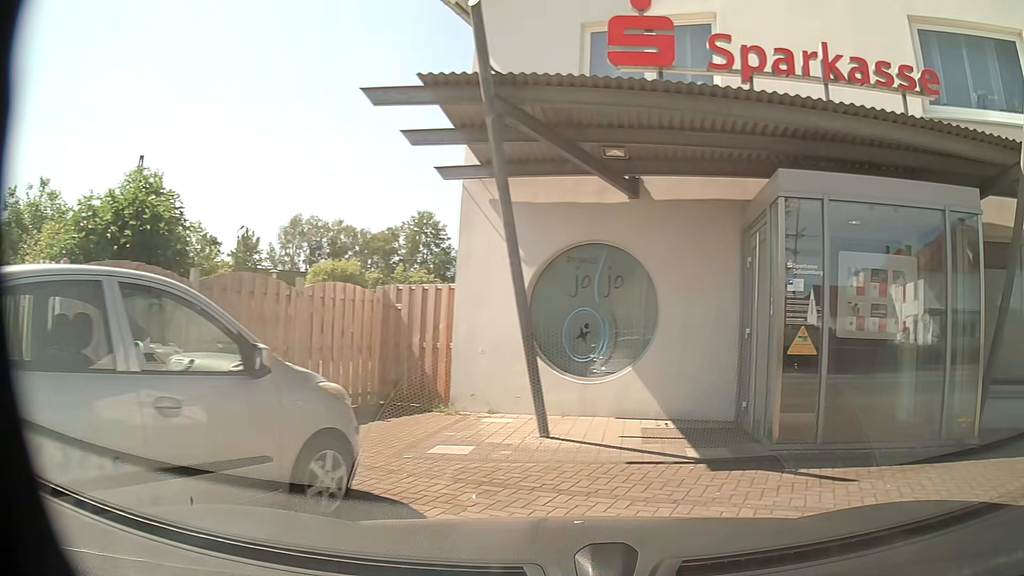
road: secondary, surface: asphalt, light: Day
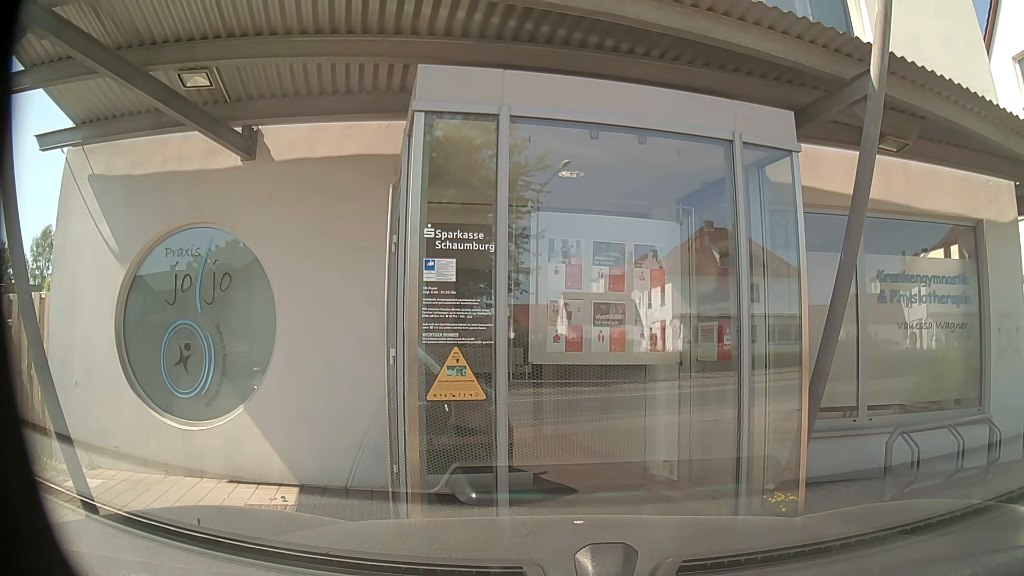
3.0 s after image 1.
(+0.6, +2.9) m; +17°
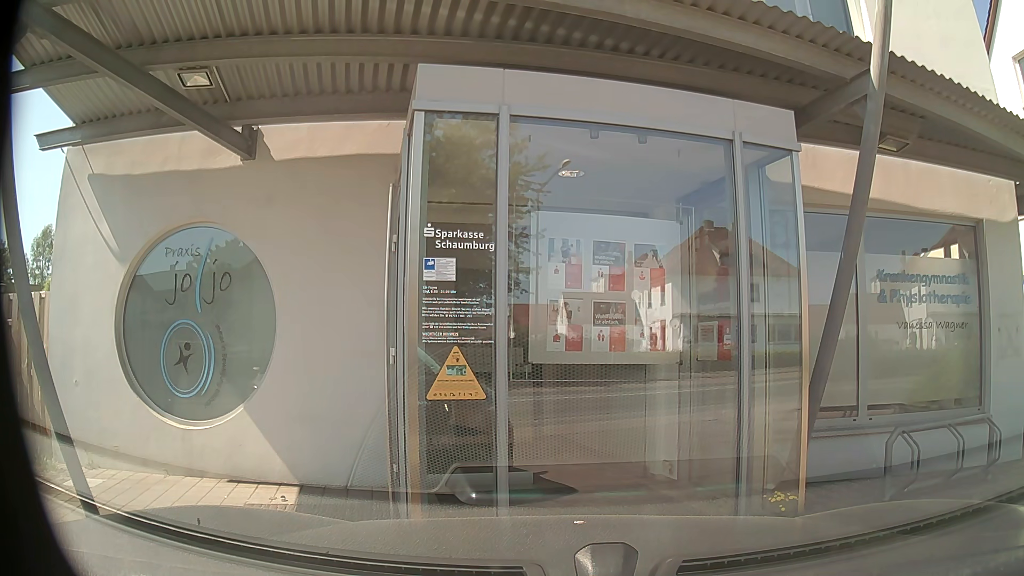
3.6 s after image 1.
(0.0, 0.0) m; 0°
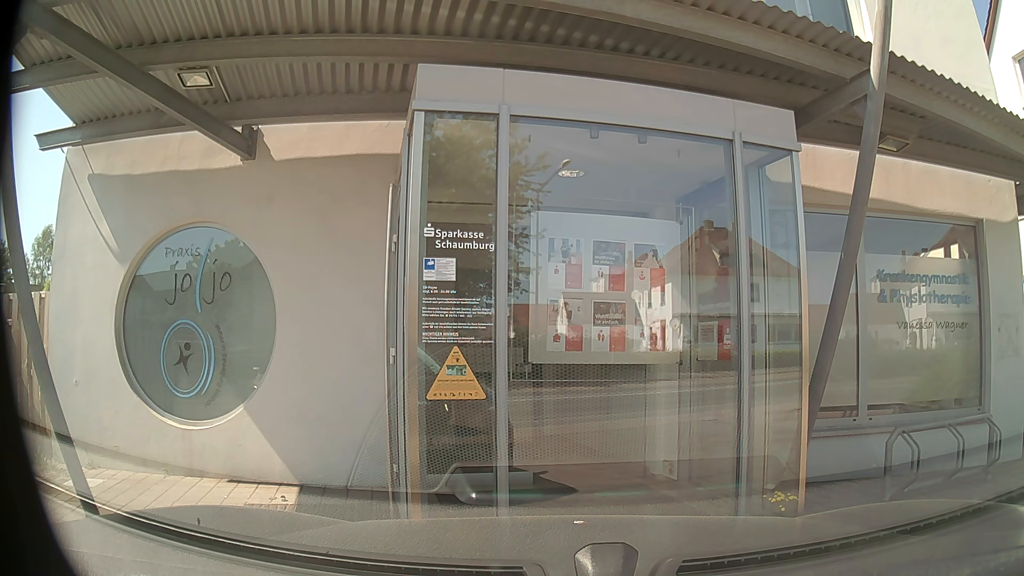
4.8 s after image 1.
(0.0, 0.0) m; 0°
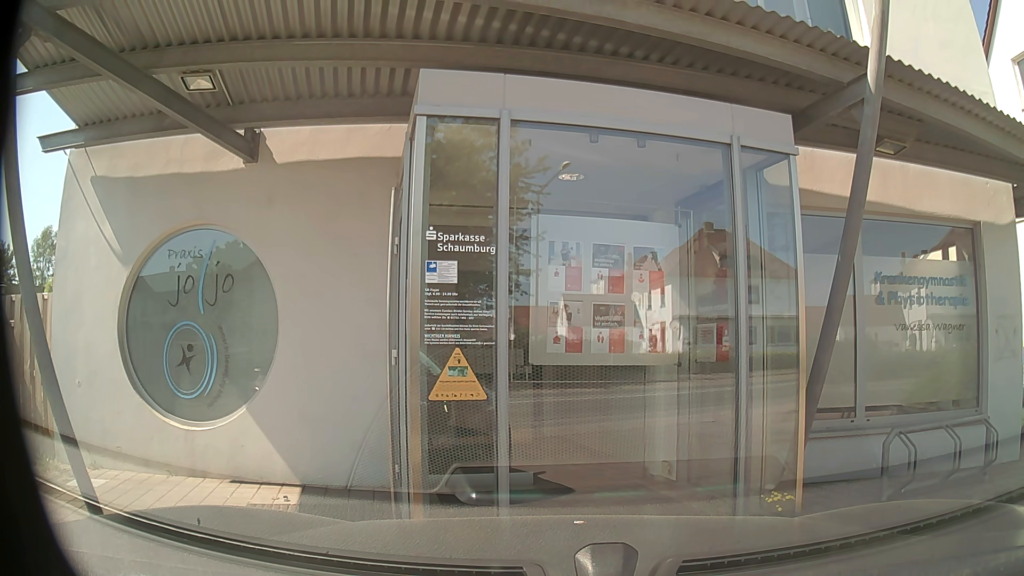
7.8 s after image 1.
(0.0, 0.0) m; 0°
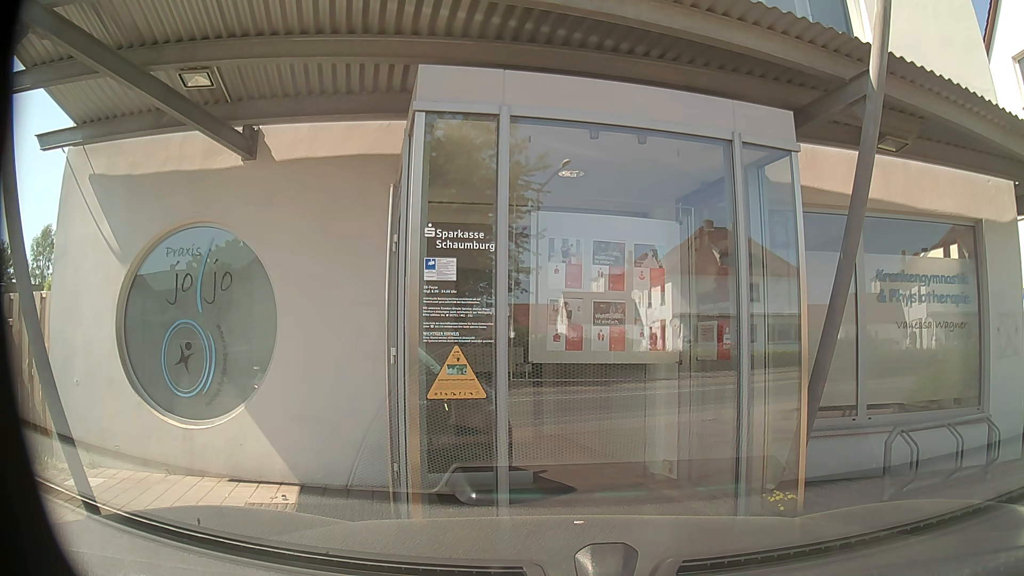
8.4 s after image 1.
(0.0, 0.0) m; 0°
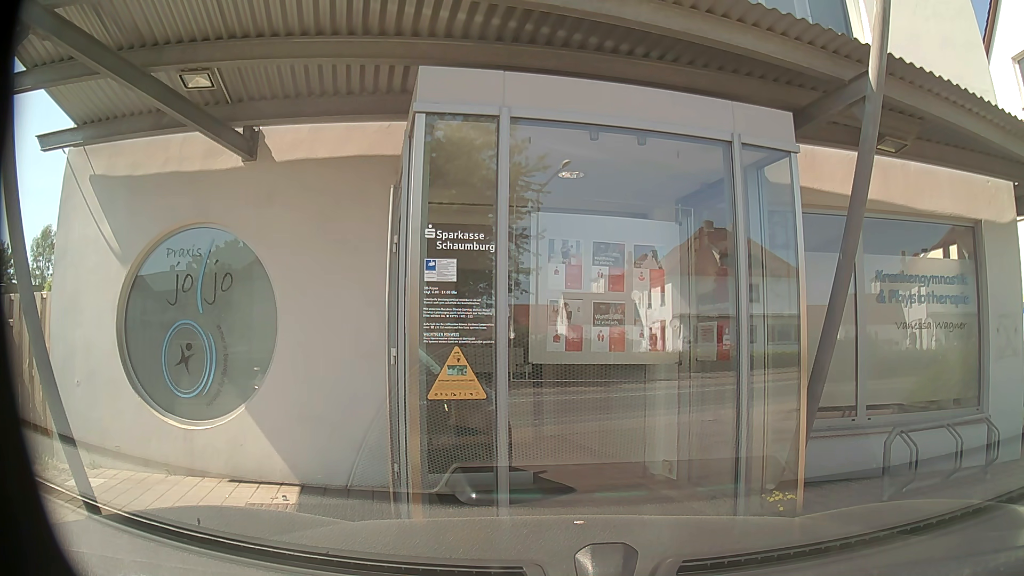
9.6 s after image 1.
(0.0, 0.0) m; 0°
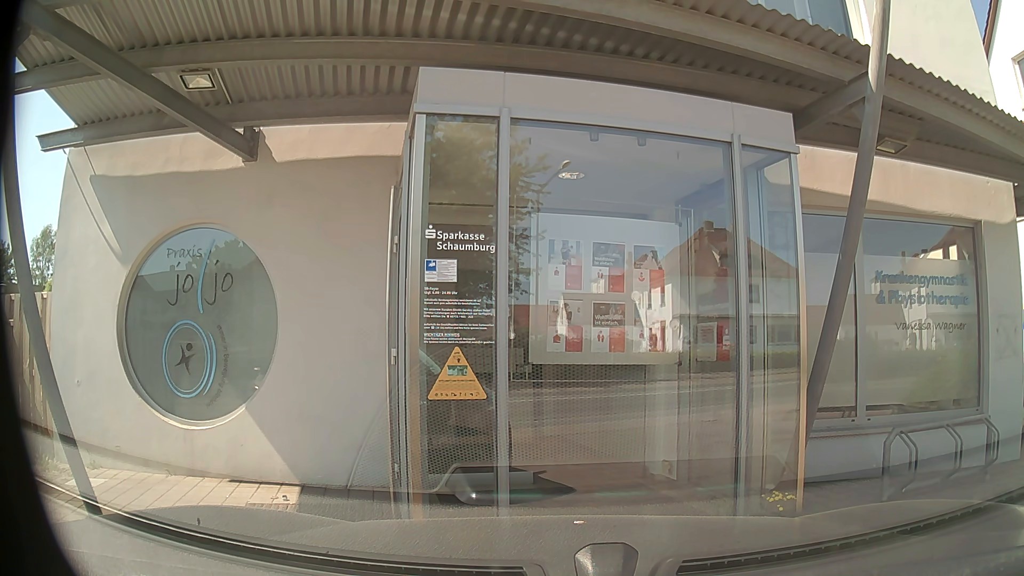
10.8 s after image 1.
(0.0, 0.0) m; 0°
